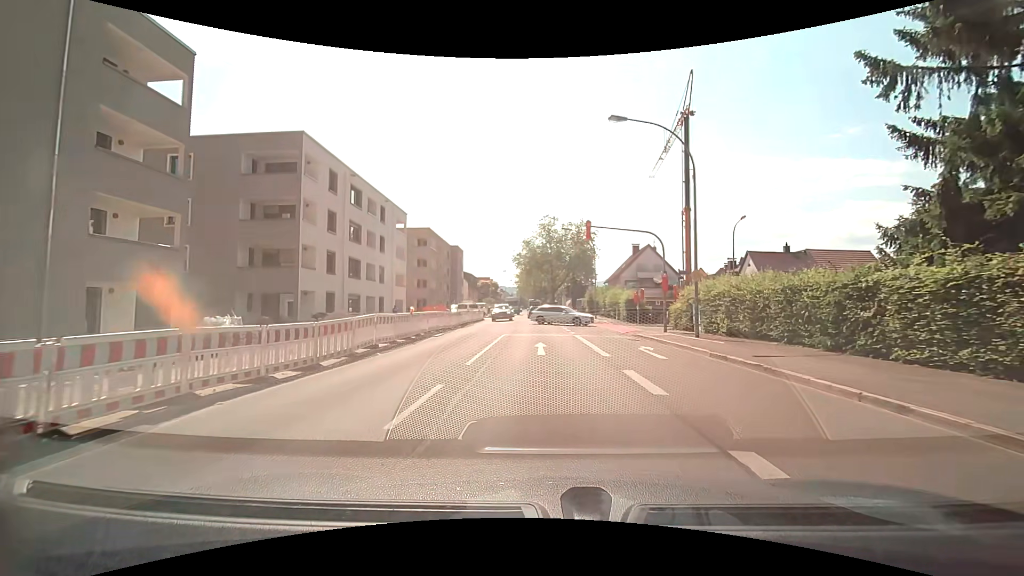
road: secondary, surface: asphalt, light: Day
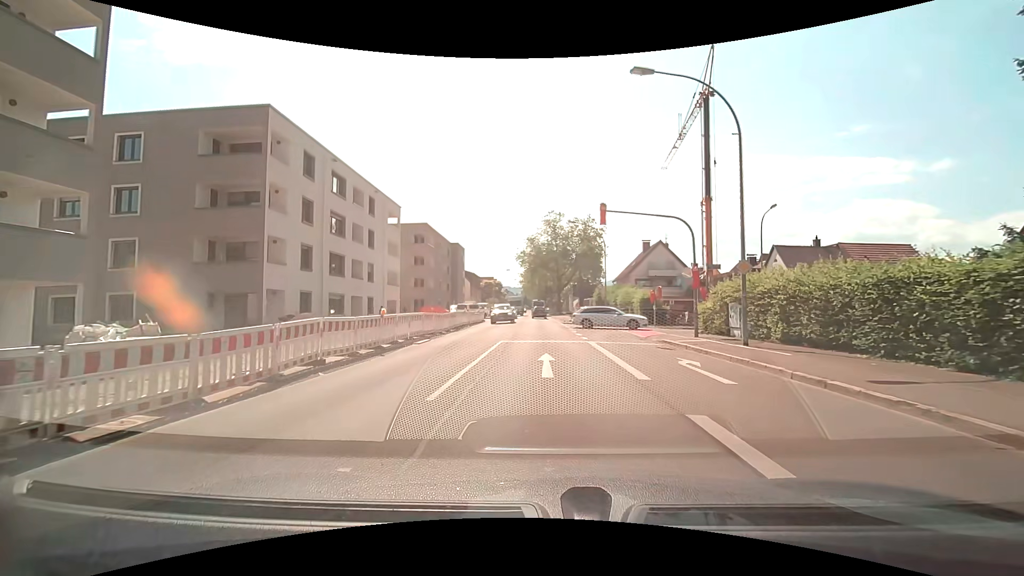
(0.0, +4.4) m; 0°
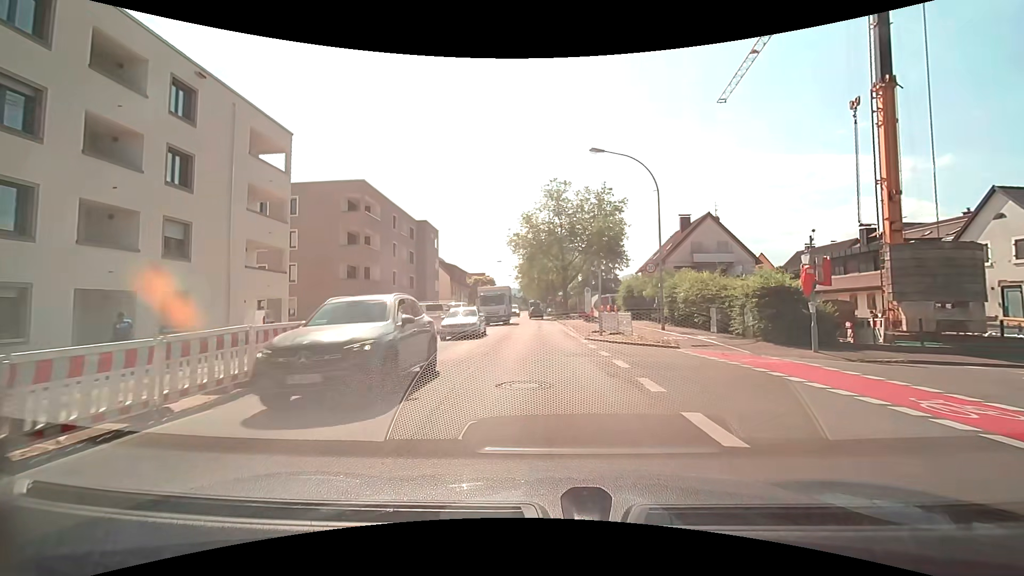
(-0.2, +22.7) m; 0°
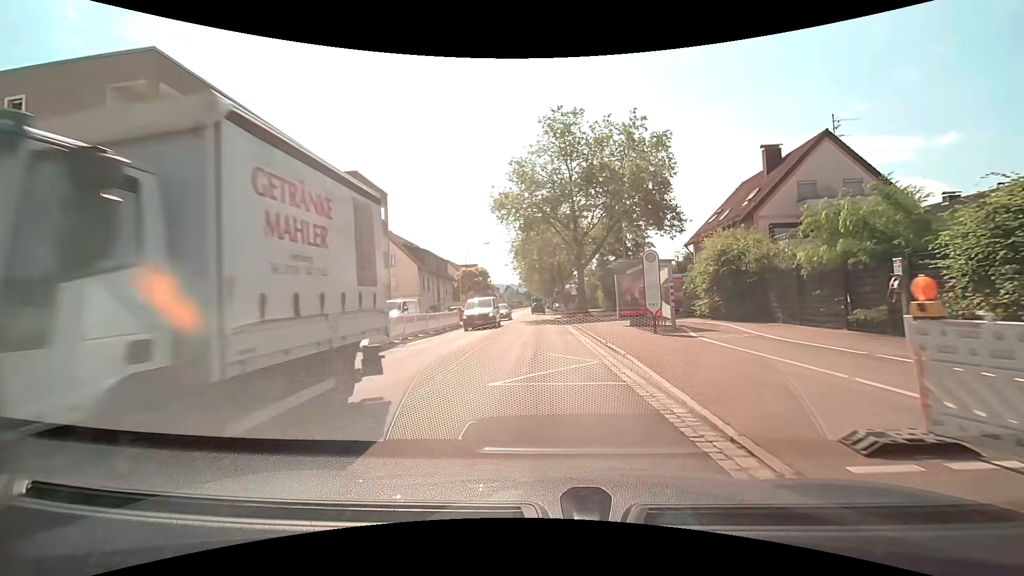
(-0.1, +22.6) m; -1°
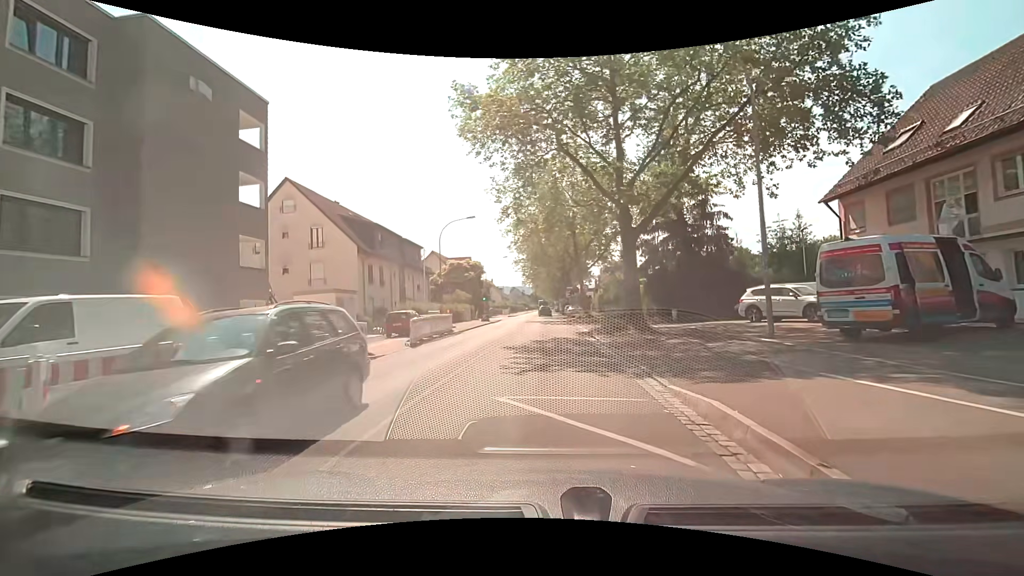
(-0.4, +21.1) m; -1°
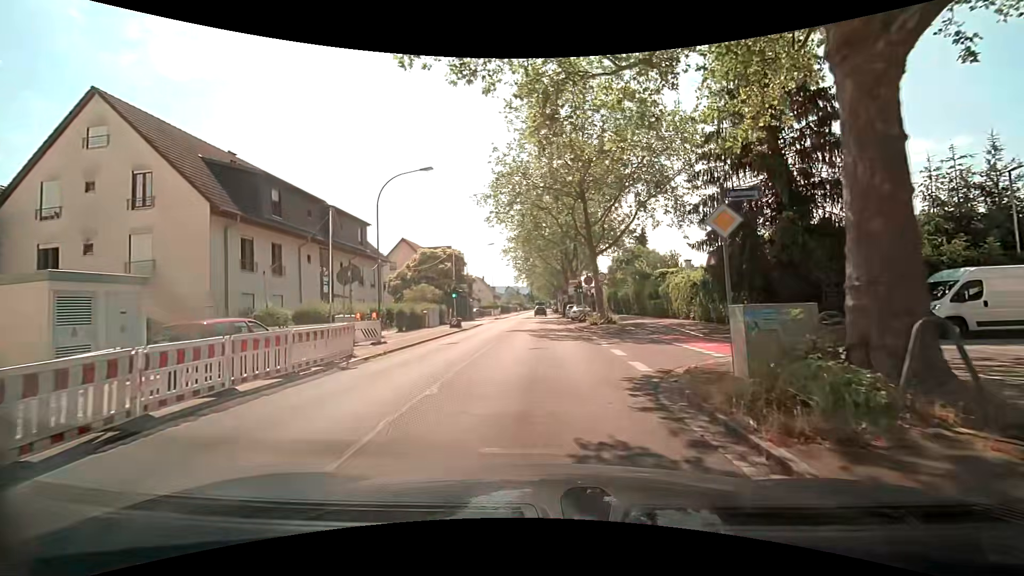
(0.0, +16.2) m; 0°
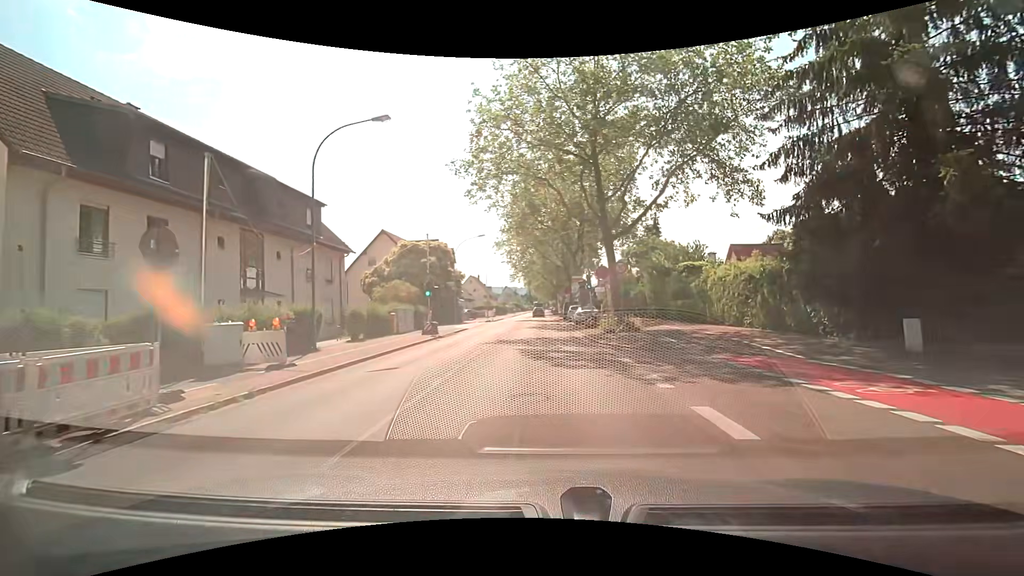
(0.0, +8.2) m; -1°
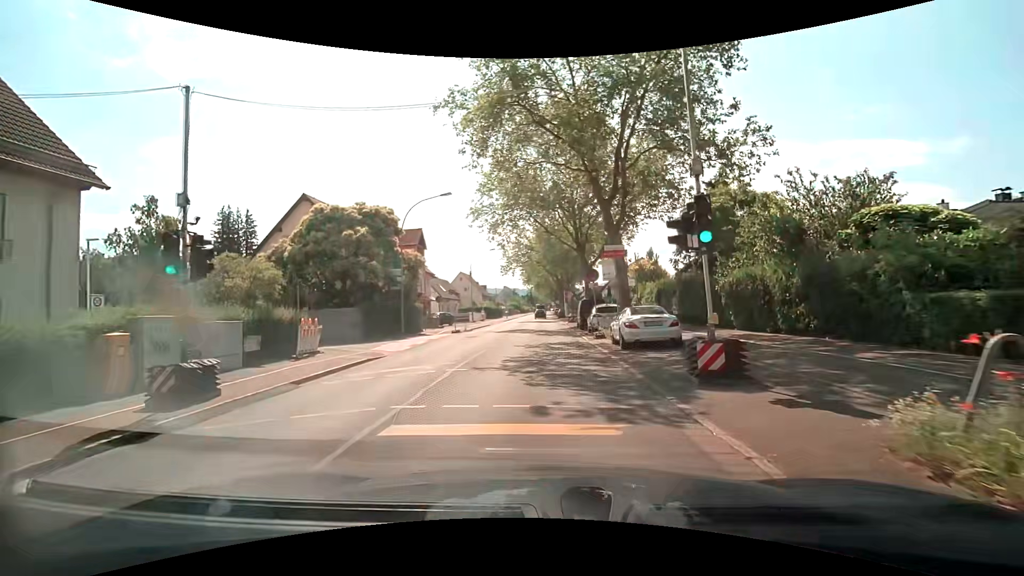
(+0.3, +20.9) m; 0°
(0, +10) (0, +20) (0, +30) (0, +40) (0, +50) (0, +60) (0, +70) (0, +80) (0, +90) (+1, +100) m
